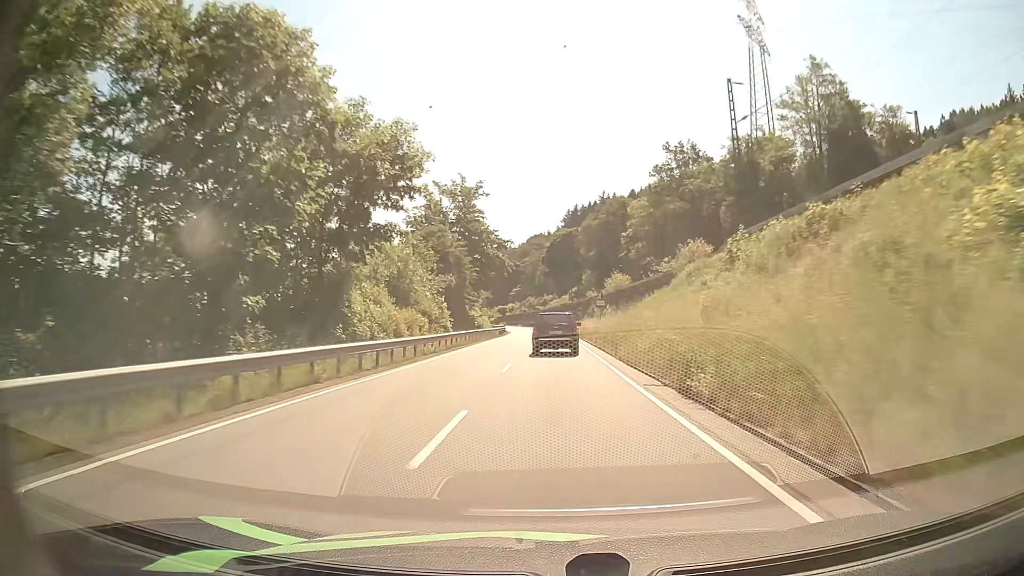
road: primary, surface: asphalt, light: Day
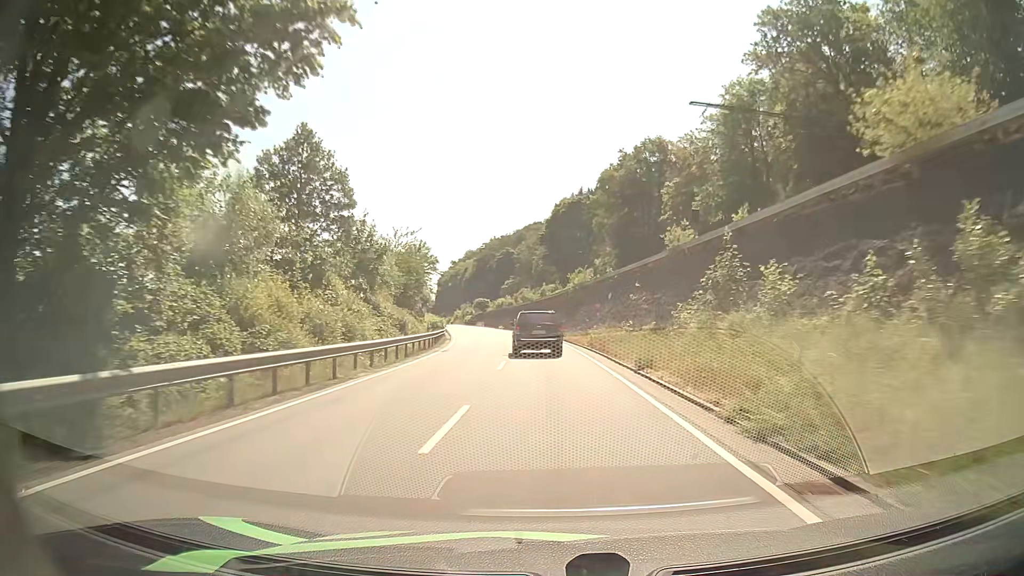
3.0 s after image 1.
(0.0, +58.7) m; 0°
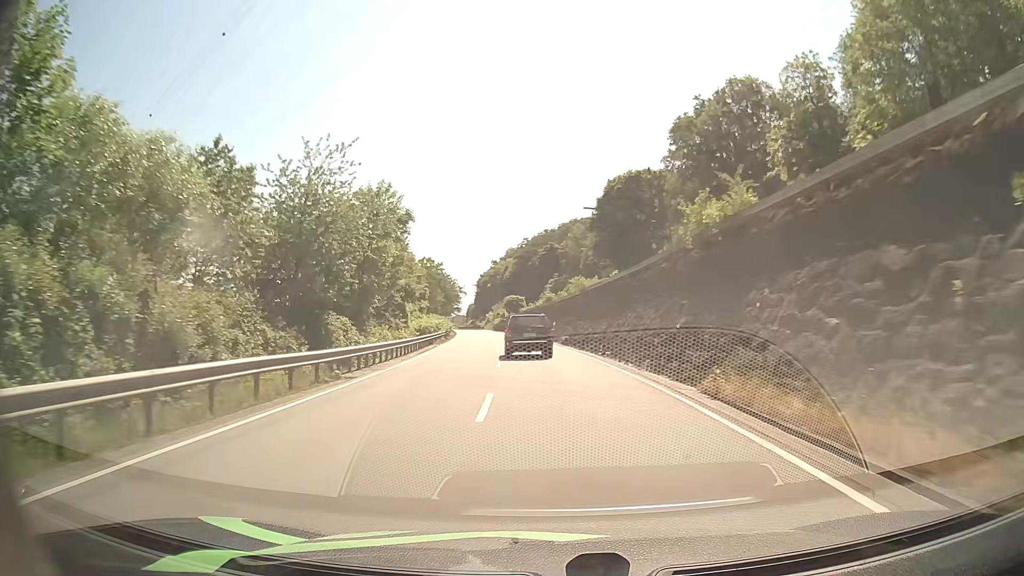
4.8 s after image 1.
(-0.8, +33.1) m; -5°
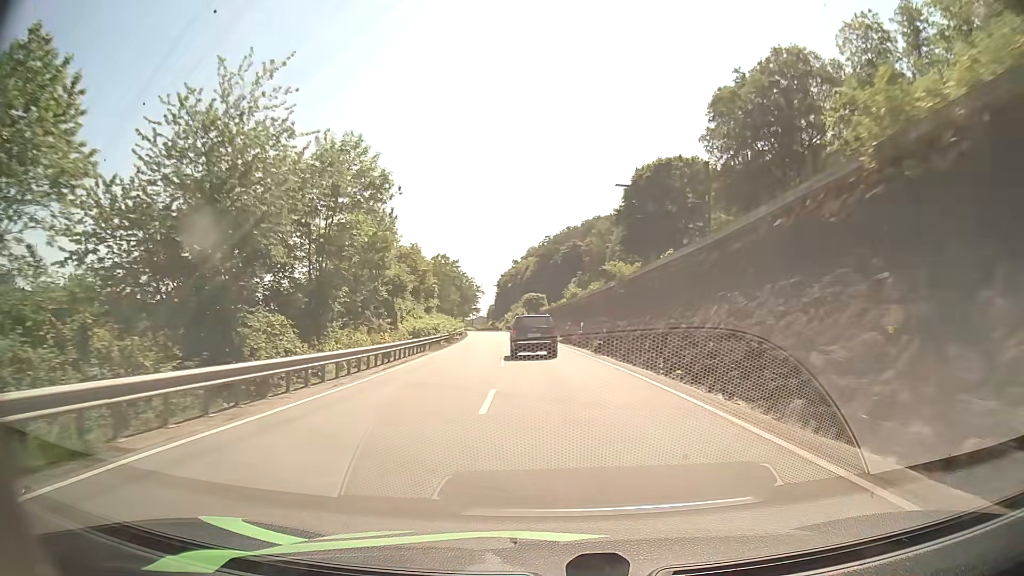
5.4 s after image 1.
(0.0, +11.1) m; -1°
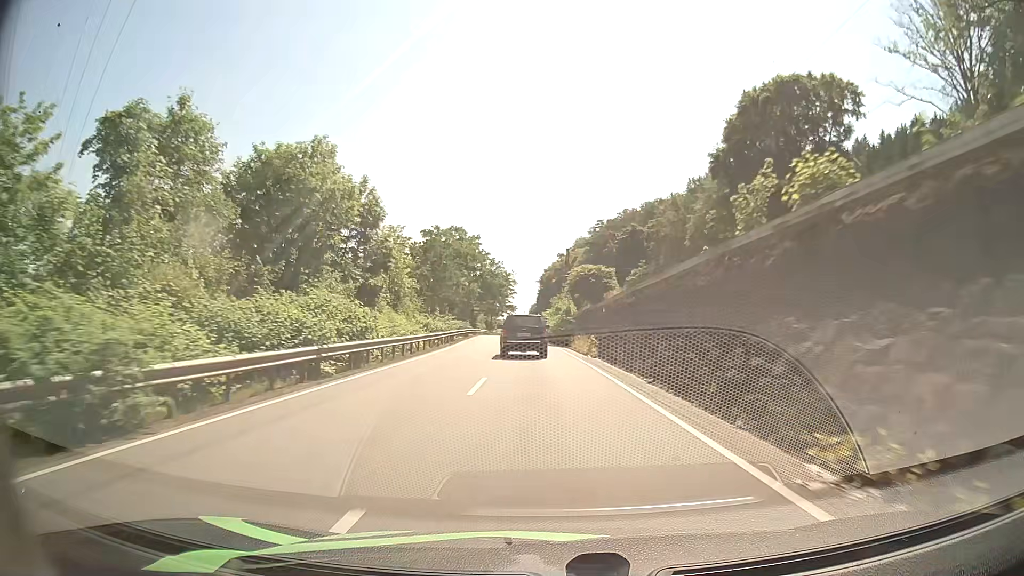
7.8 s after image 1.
(-1.7, +45.4) m; -3°
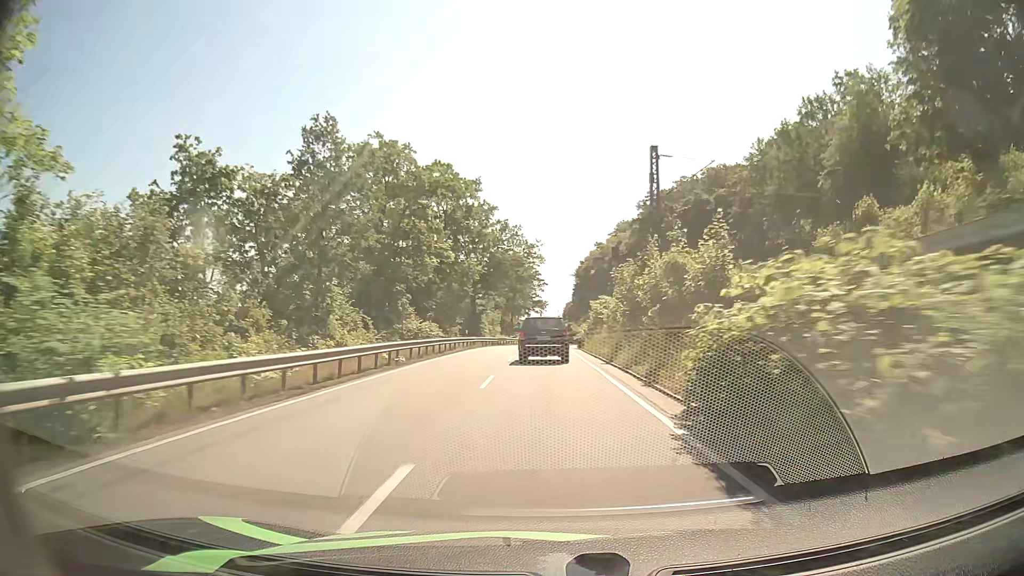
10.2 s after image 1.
(-1.9, +46.2) m; -4°
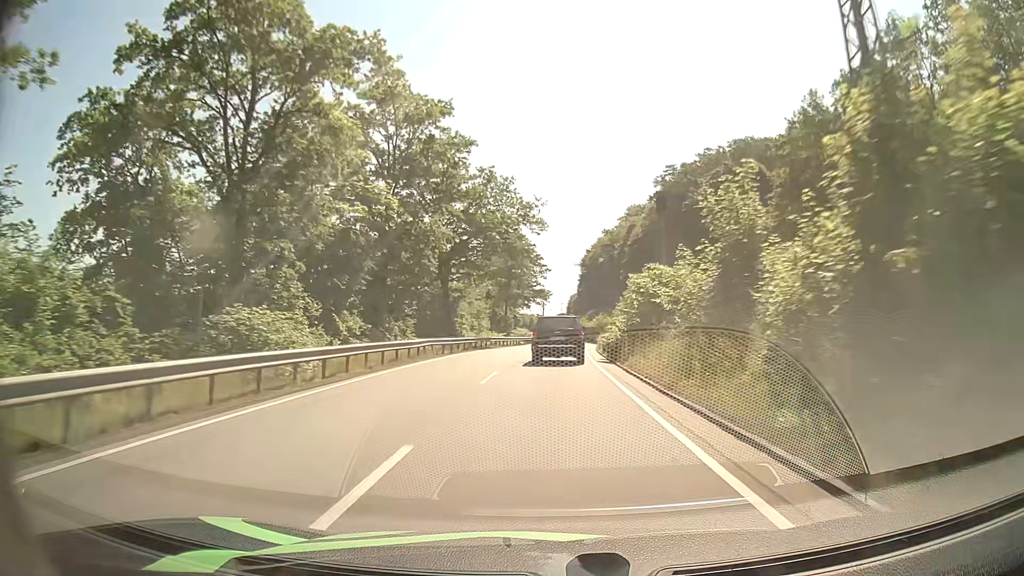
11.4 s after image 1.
(+0.1, +22.9) m; 0°
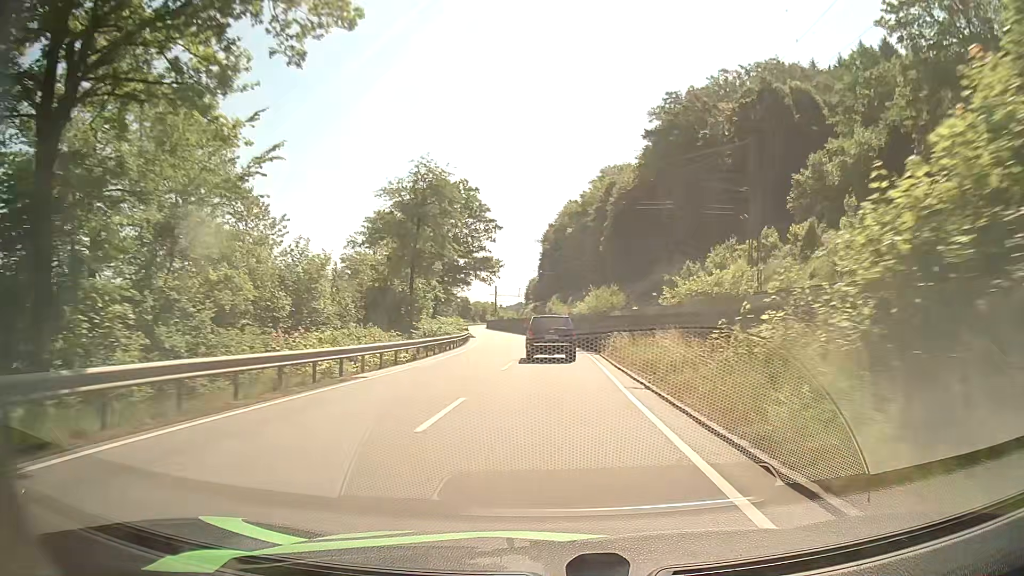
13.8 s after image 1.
(+0.7, +42.6) m; +4°
(0, +10) (0, +20) (0, +30) (-1, +40) (-2, +50) (-2, +60) (-3, +70) (-5, +80) (-6, +90) (-7, +100) m
